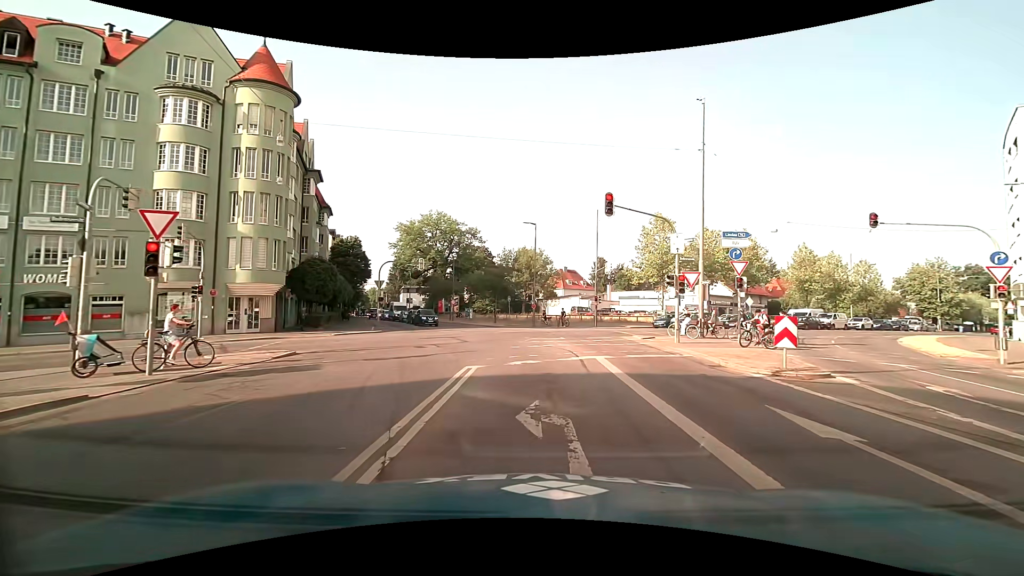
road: primary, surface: asphalt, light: Day
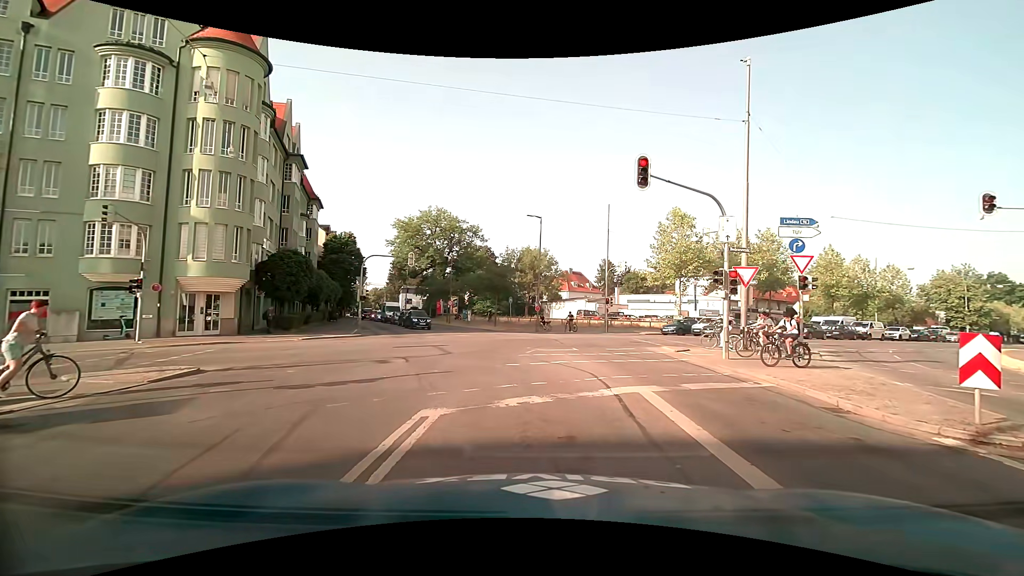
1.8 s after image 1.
(0.0, +4.9) m; 0°
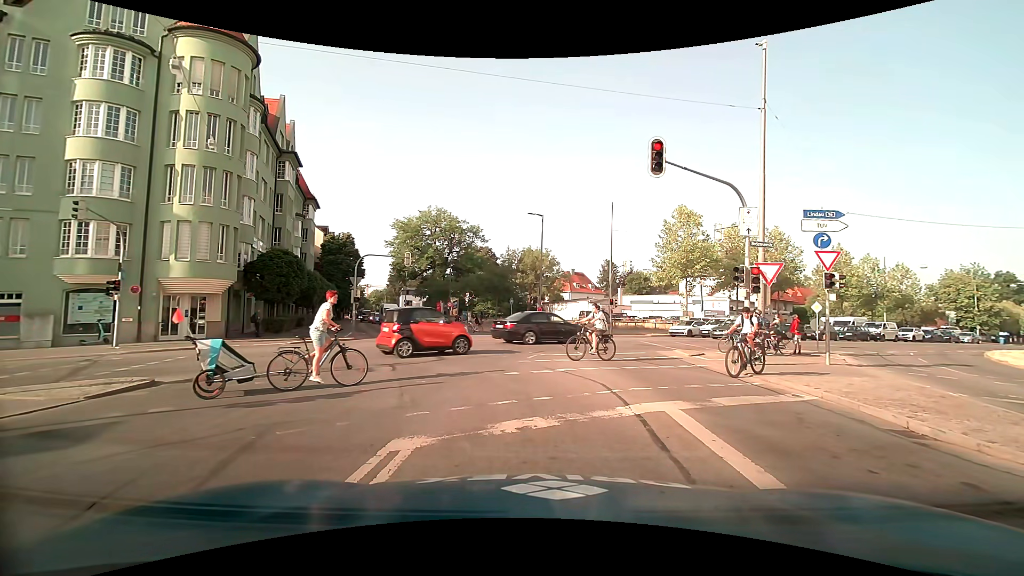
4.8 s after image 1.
(0.0, +1.5) m; +2°
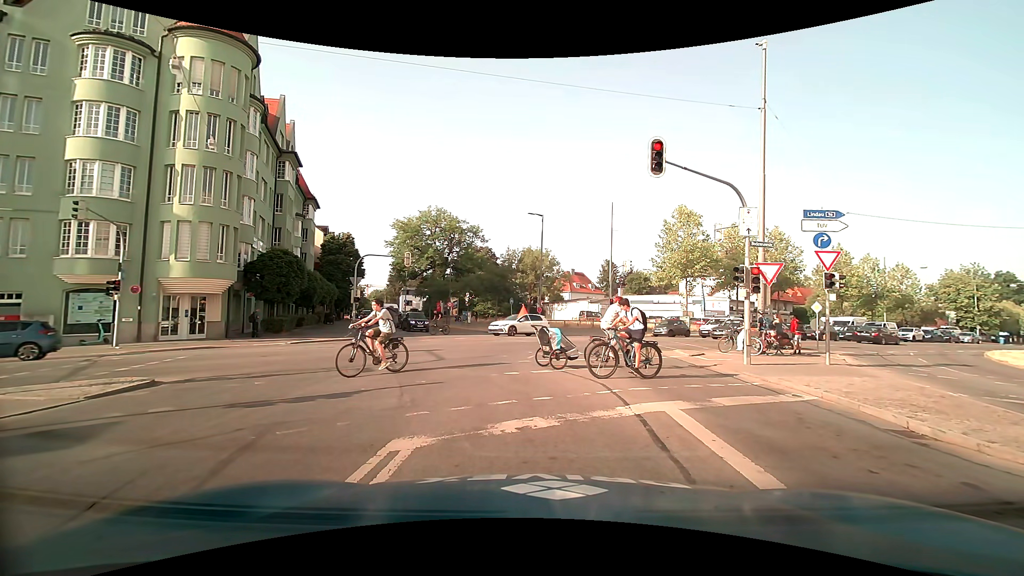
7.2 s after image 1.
(0.0, 0.0) m; 0°
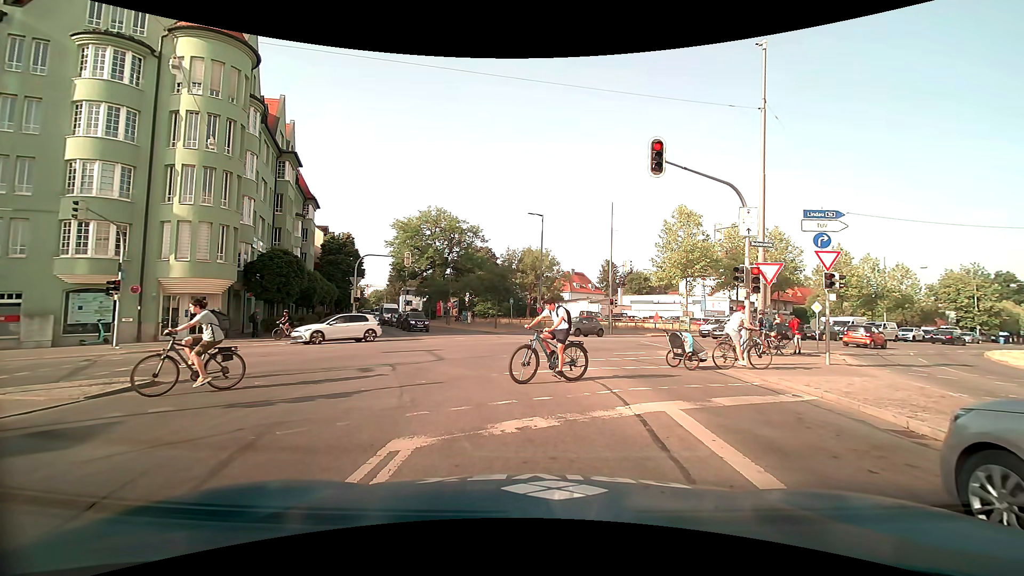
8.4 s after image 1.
(0.0, 0.0) m; 0°
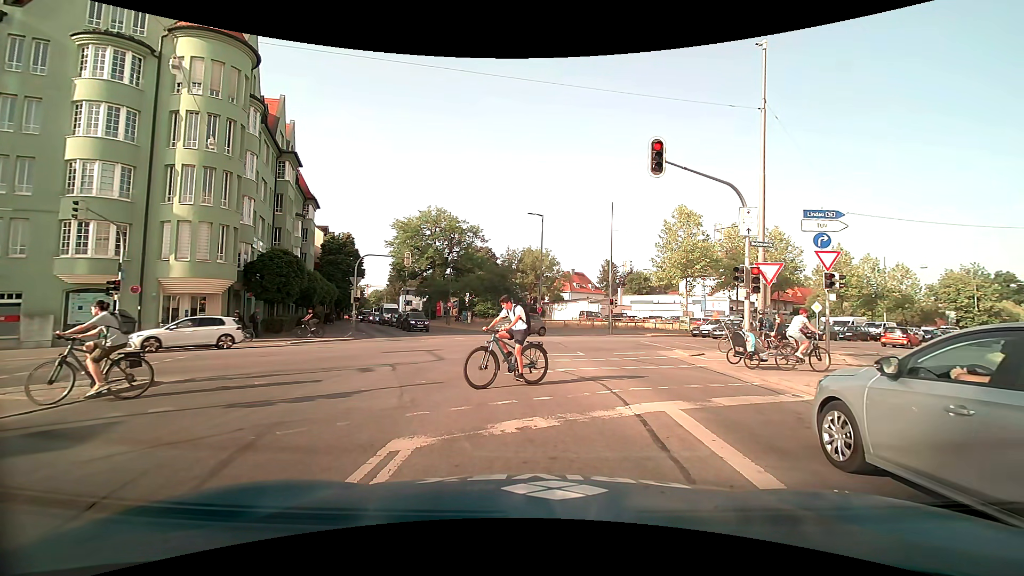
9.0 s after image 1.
(0.0, 0.0) m; 0°
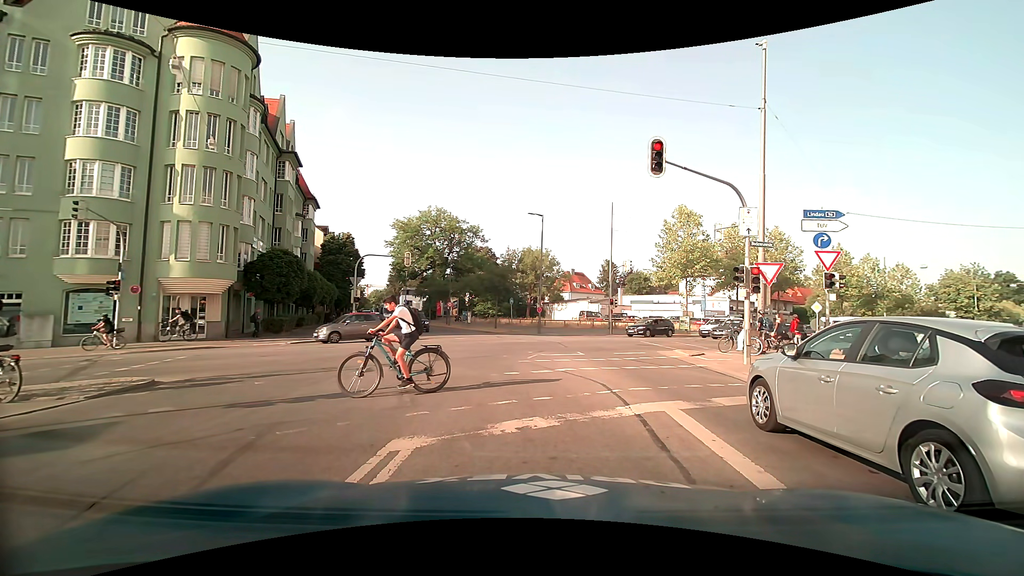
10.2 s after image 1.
(0.0, 0.0) m; 0°
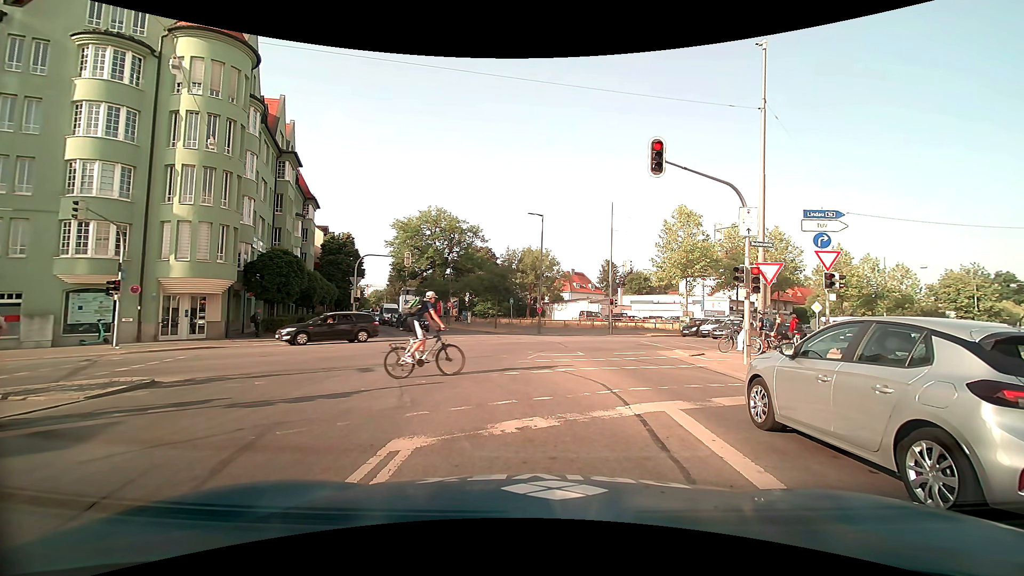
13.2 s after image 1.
(0.0, 0.0) m; 0°
